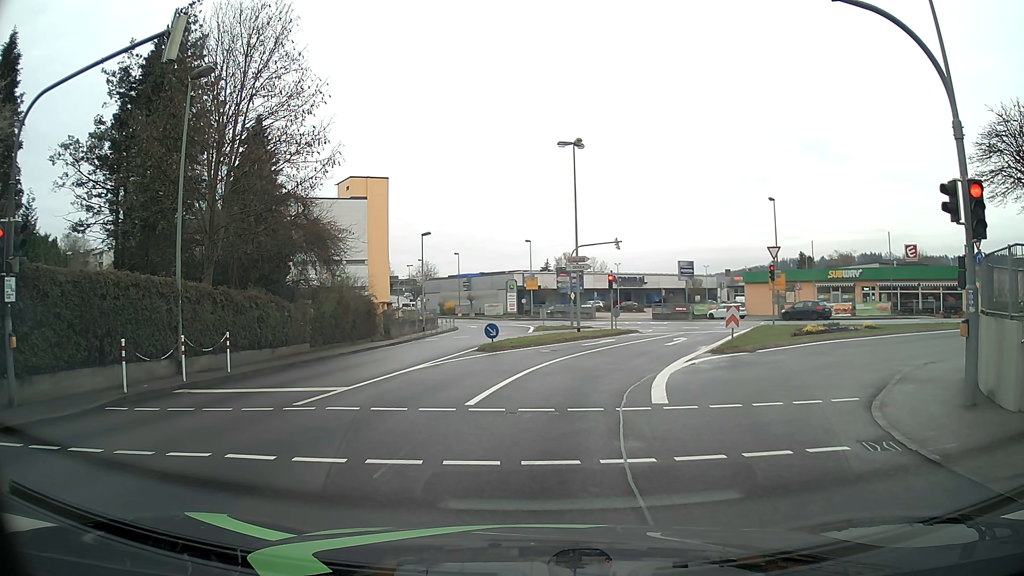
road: tertiary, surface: asphalt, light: Day
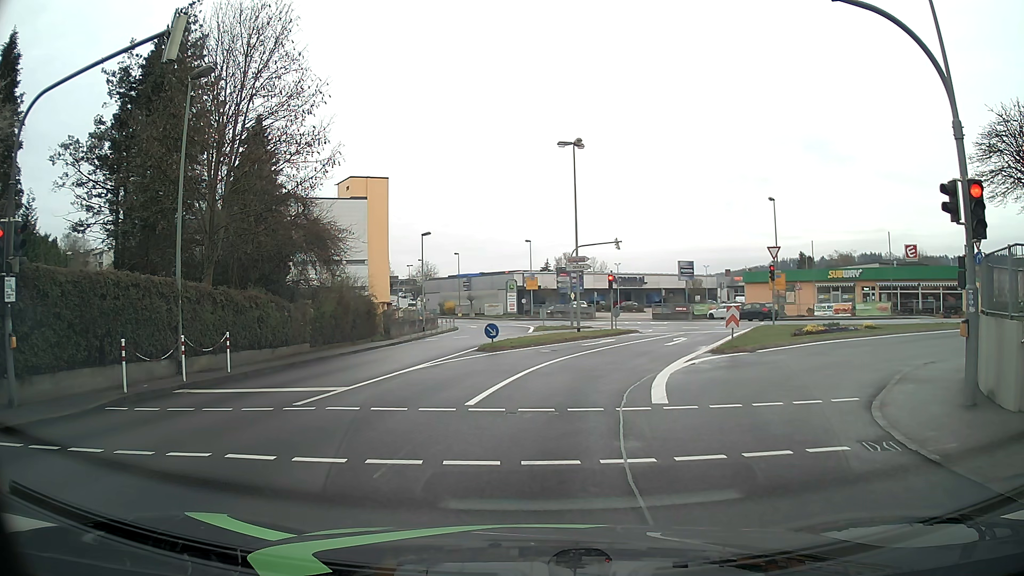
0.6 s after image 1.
(0.0, 0.0) m; 0°
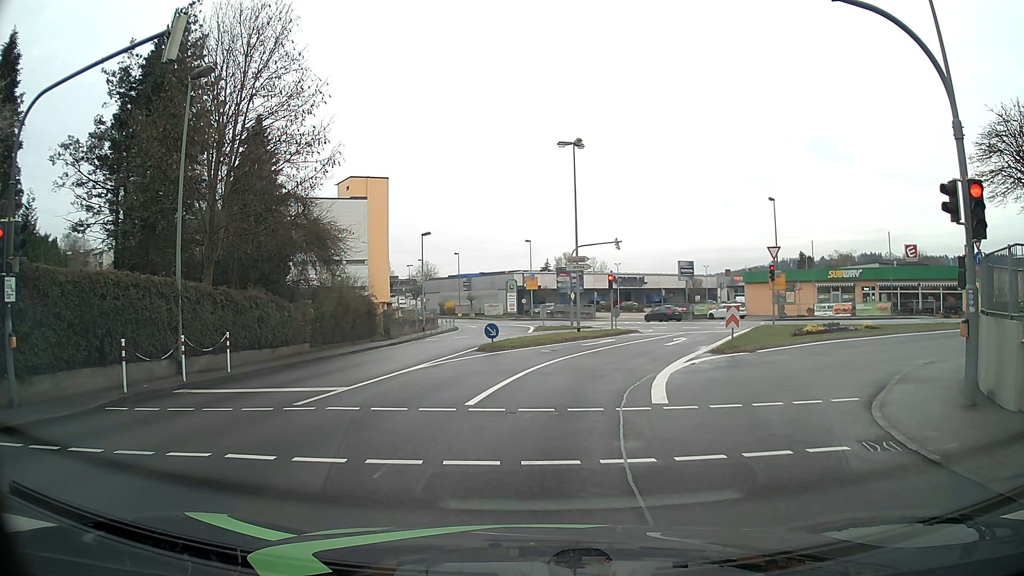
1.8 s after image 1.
(0.0, 0.0) m; 0°
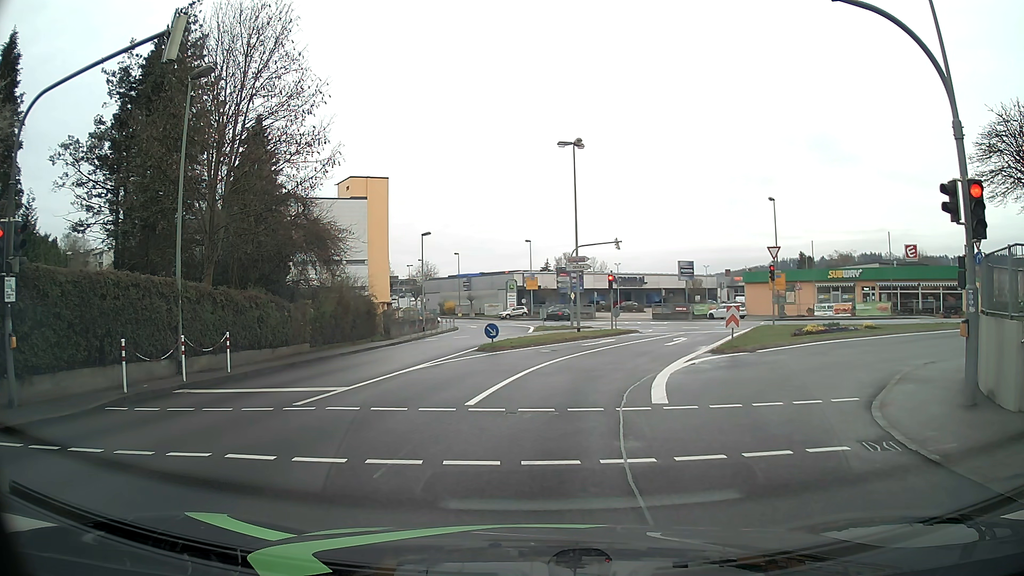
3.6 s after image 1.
(0.0, 0.0) m; 0°
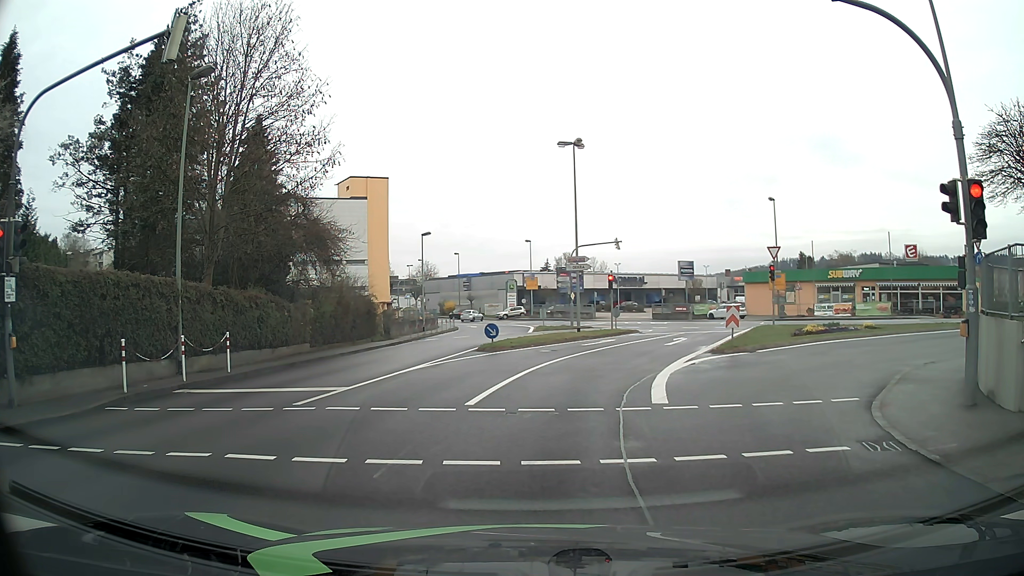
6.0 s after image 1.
(0.0, 0.0) m; 0°
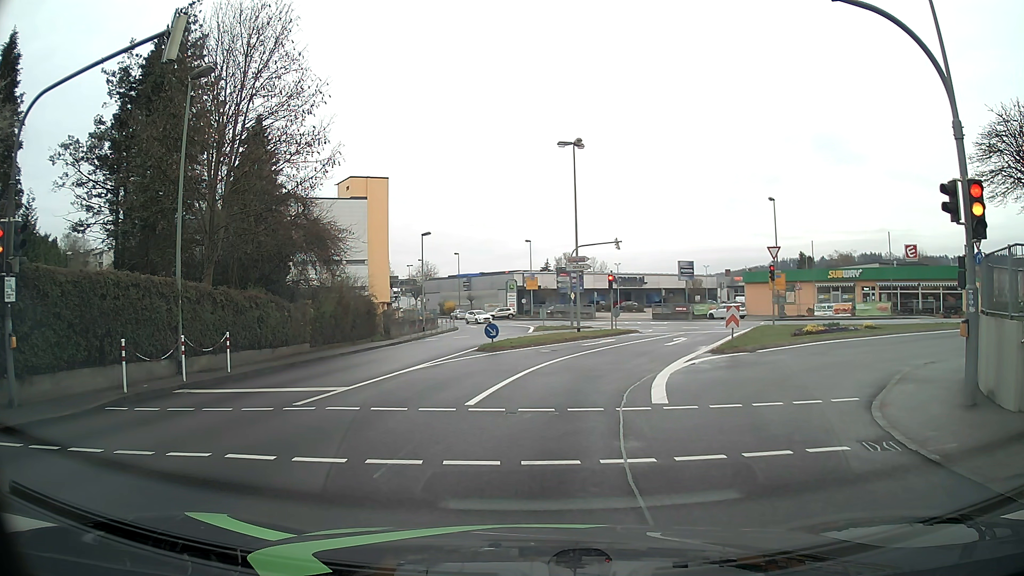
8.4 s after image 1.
(0.0, 0.0) m; 0°
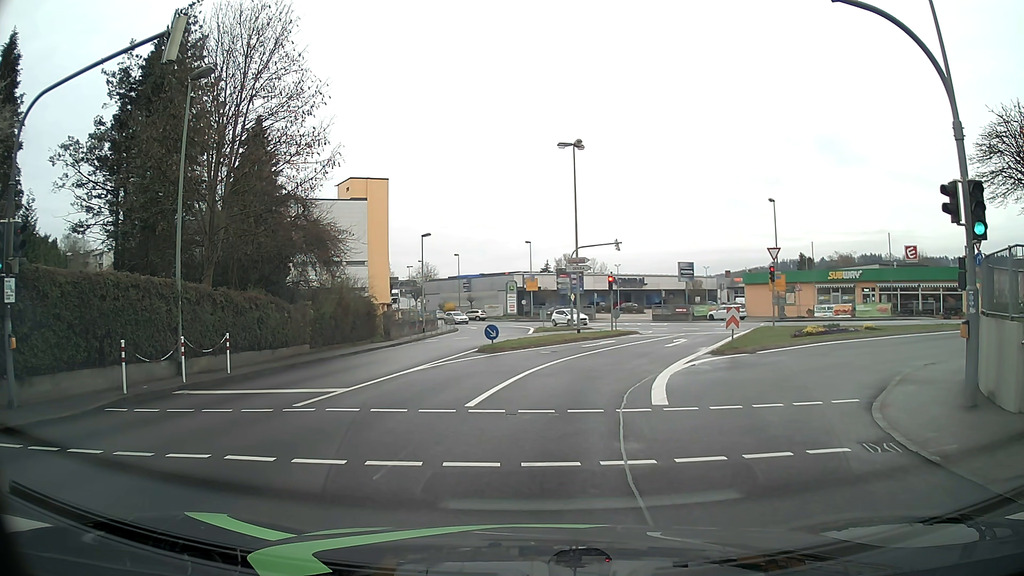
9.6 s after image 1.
(0.0, 0.0) m; 0°
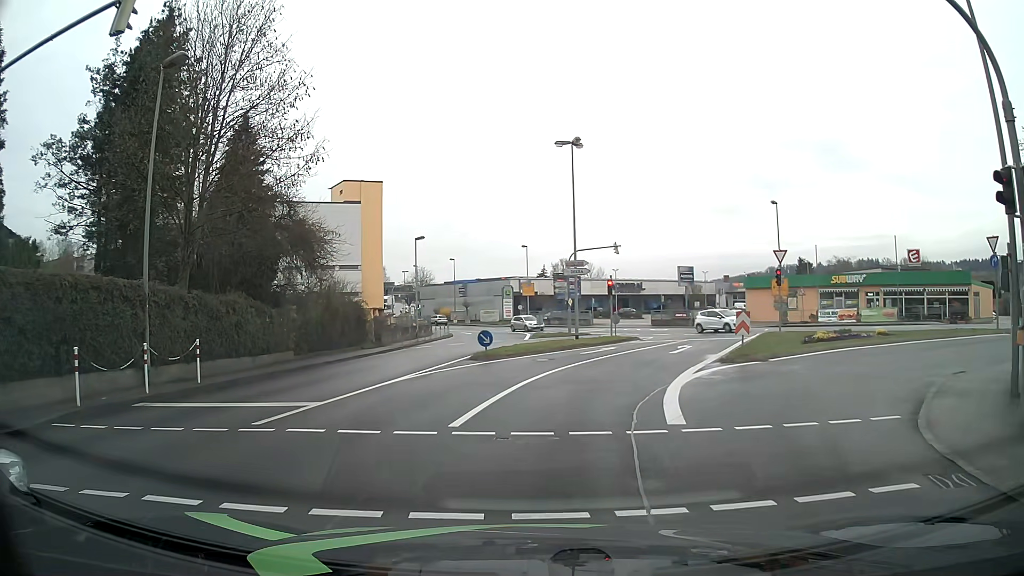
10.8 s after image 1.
(0.0, +1.8) m; +1°
